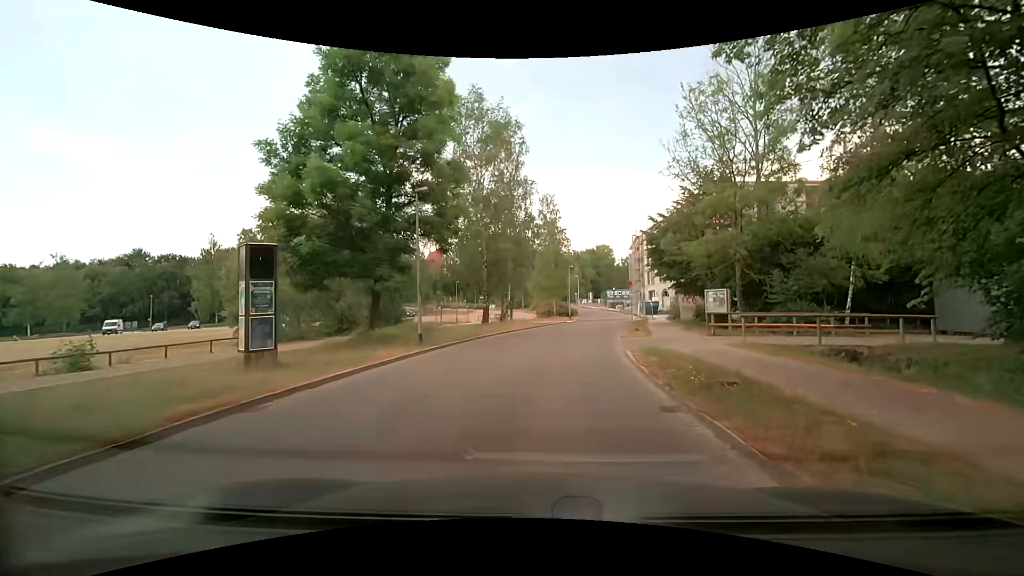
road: residential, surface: asphalt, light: Day
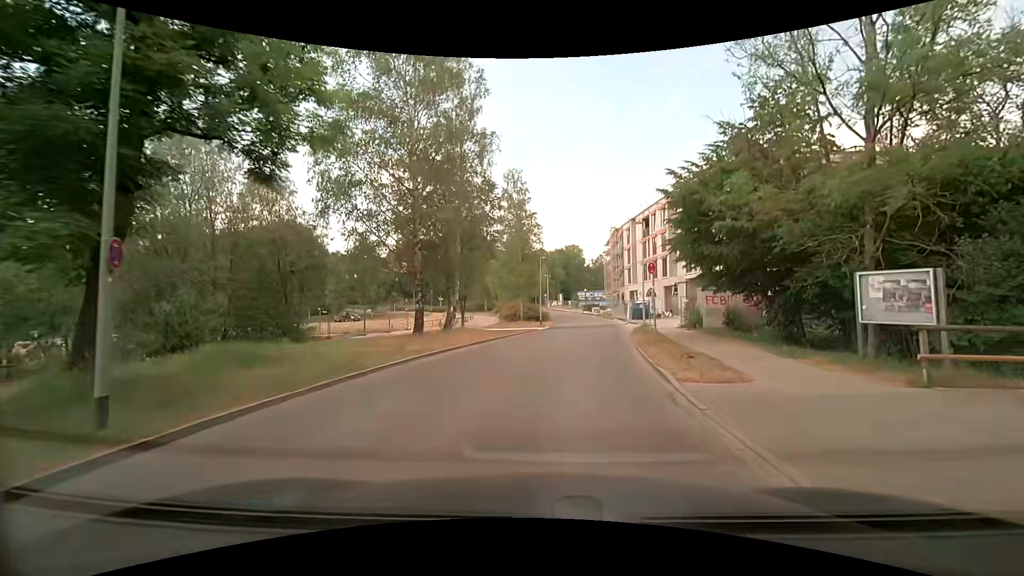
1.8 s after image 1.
(+0.4, +12.9) m; +4°
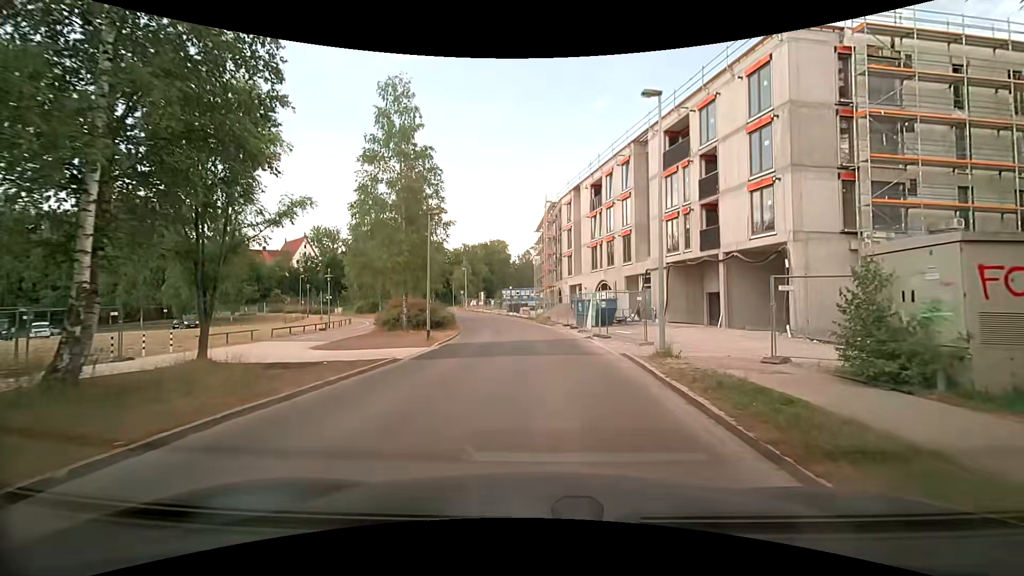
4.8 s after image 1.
(+1.6, +21.3) m; +8°
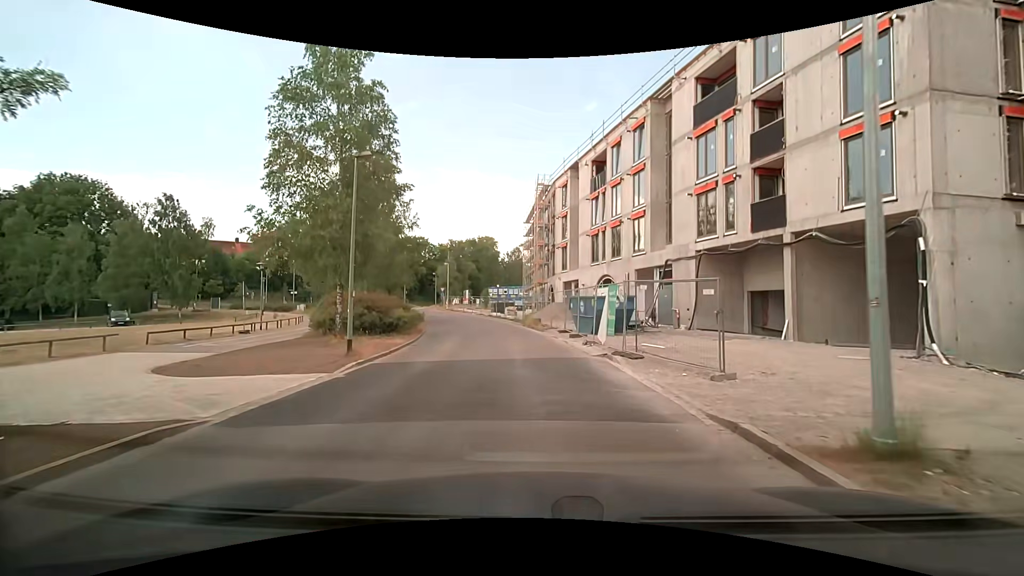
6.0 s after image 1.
(+0.2, +8.7) m; +2°
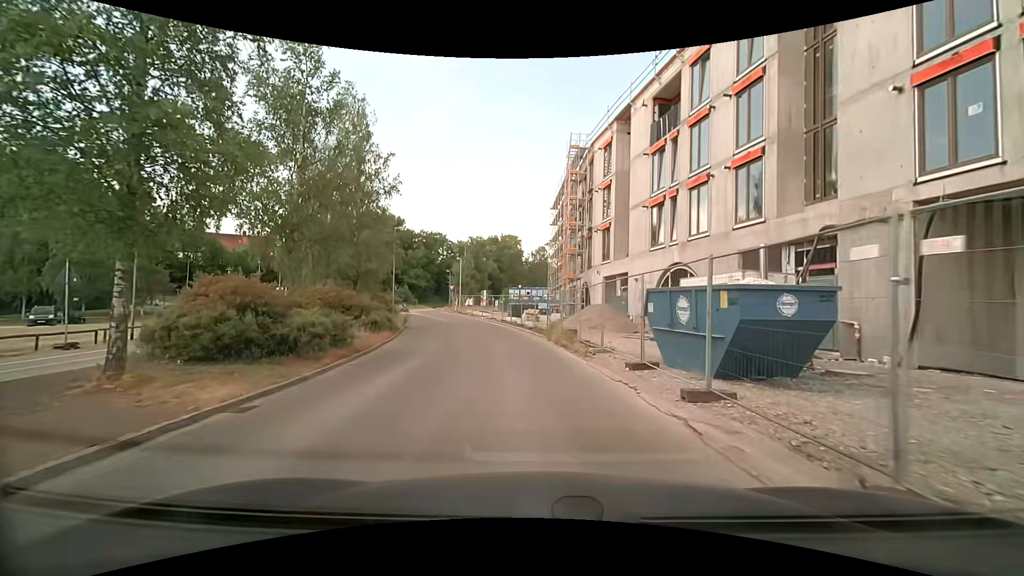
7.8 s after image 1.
(-0.3, +13.1) m; -3°
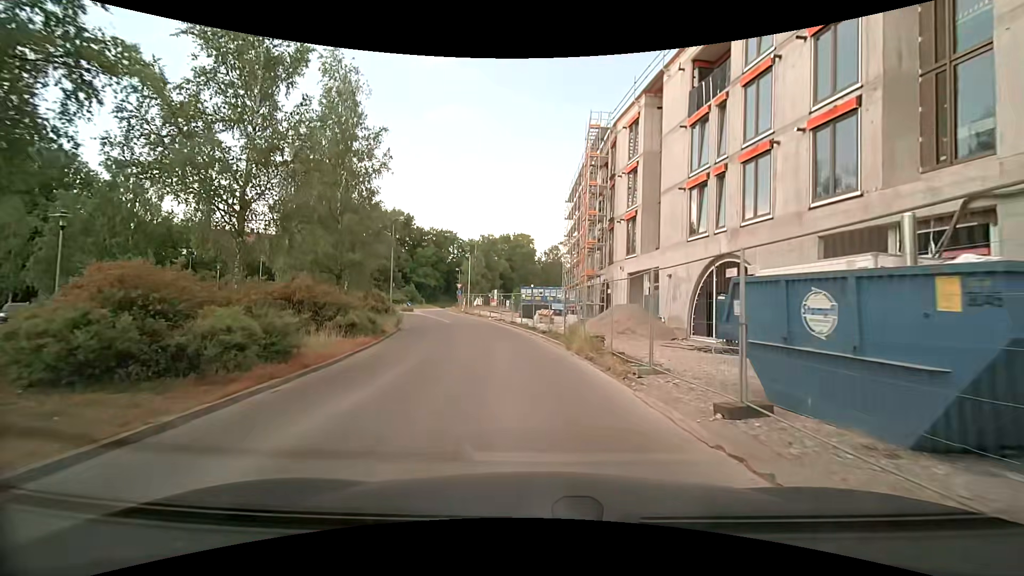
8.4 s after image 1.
(0.0, +4.4) m; -1°
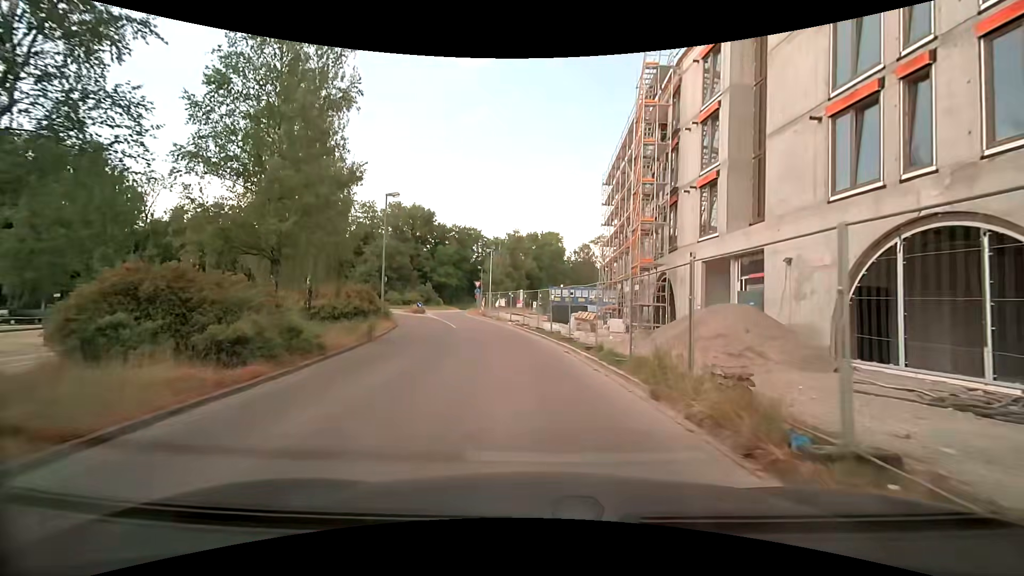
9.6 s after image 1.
(-0.2, +8.7) m; -3°
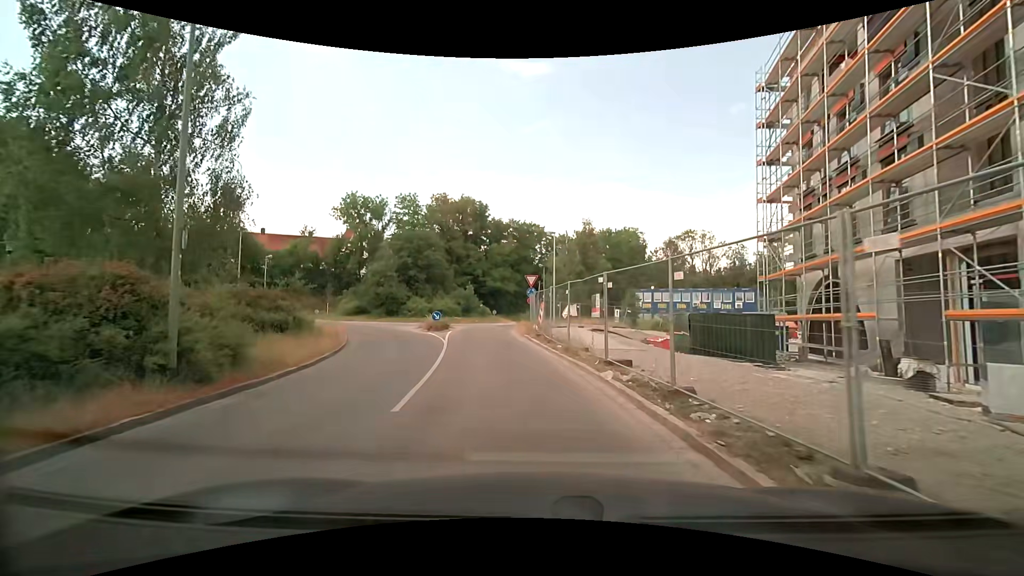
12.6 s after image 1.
(-1.5, +21.2) m; -6°
(-1, +10) (-2, +20) (-4, +30) (-4, +40) (-2, +49) (-1, +59) (-4, +69) (-6, +79) (-5, +89) (0, +98) m
